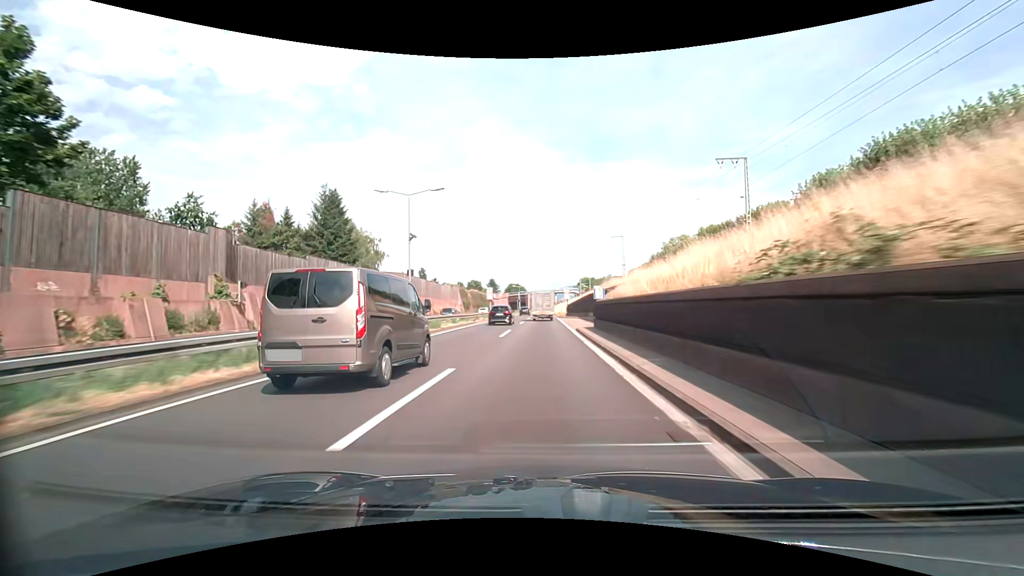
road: trunk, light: Day
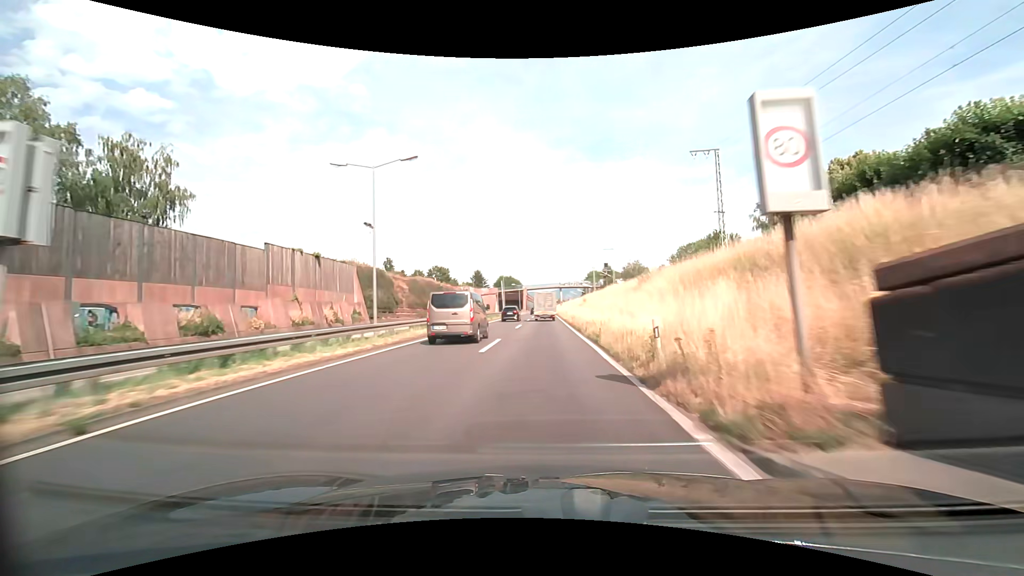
(-0.2, +61.6) m; 0°
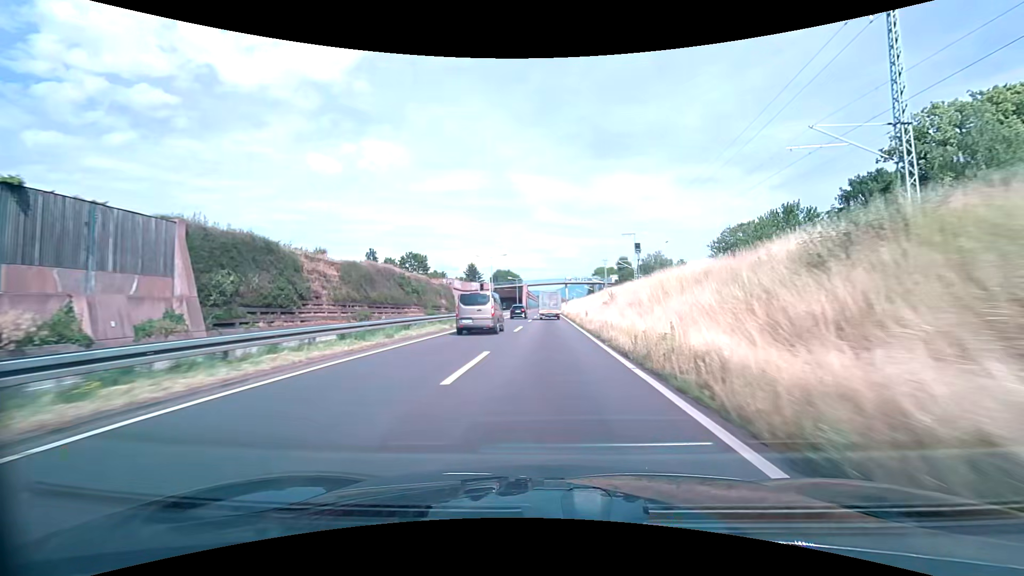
(-0.1, +24.9) m; 0°
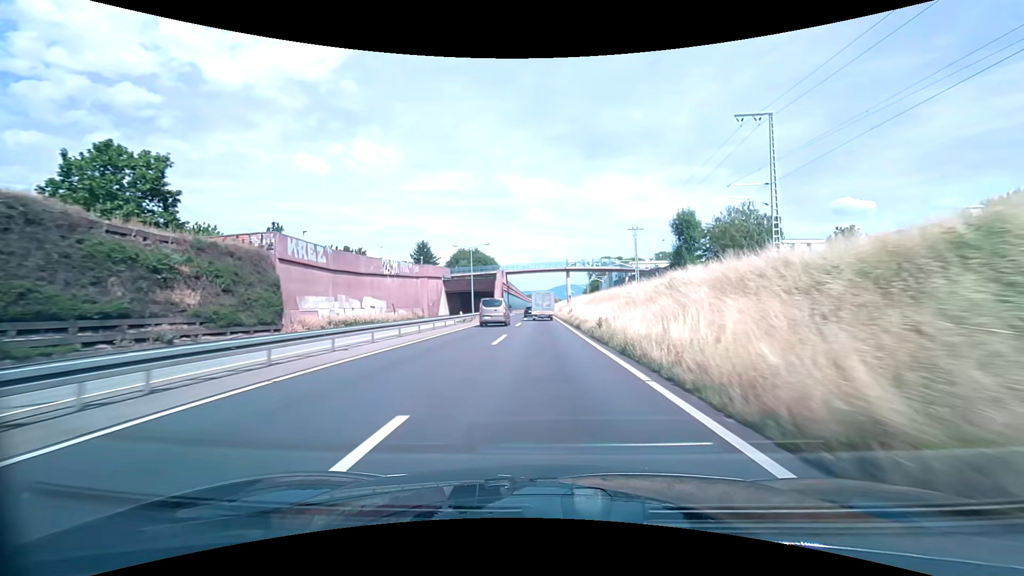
(+0.5, +62.4) m; +1°
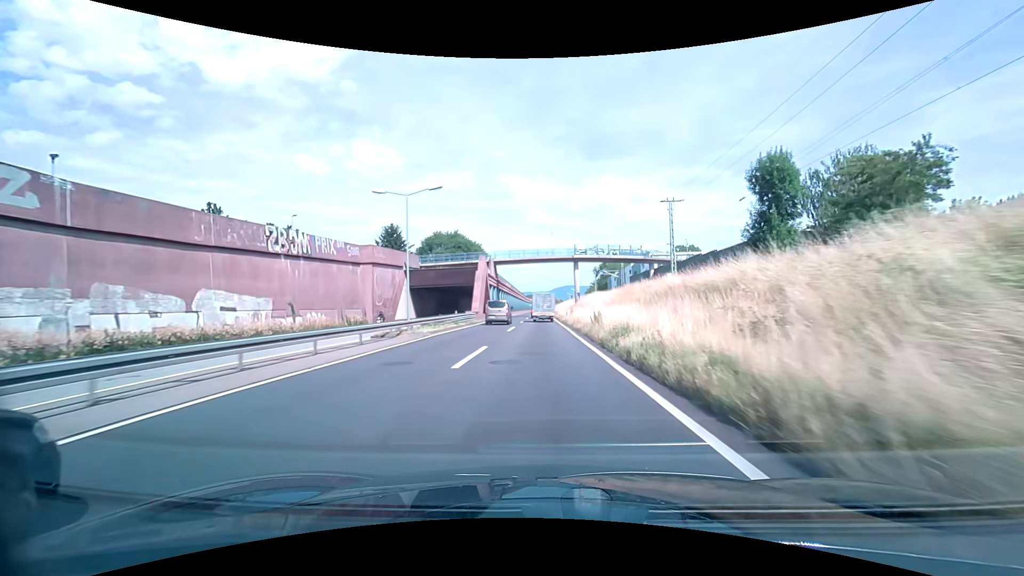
(+0.1, +25.0) m; 0°
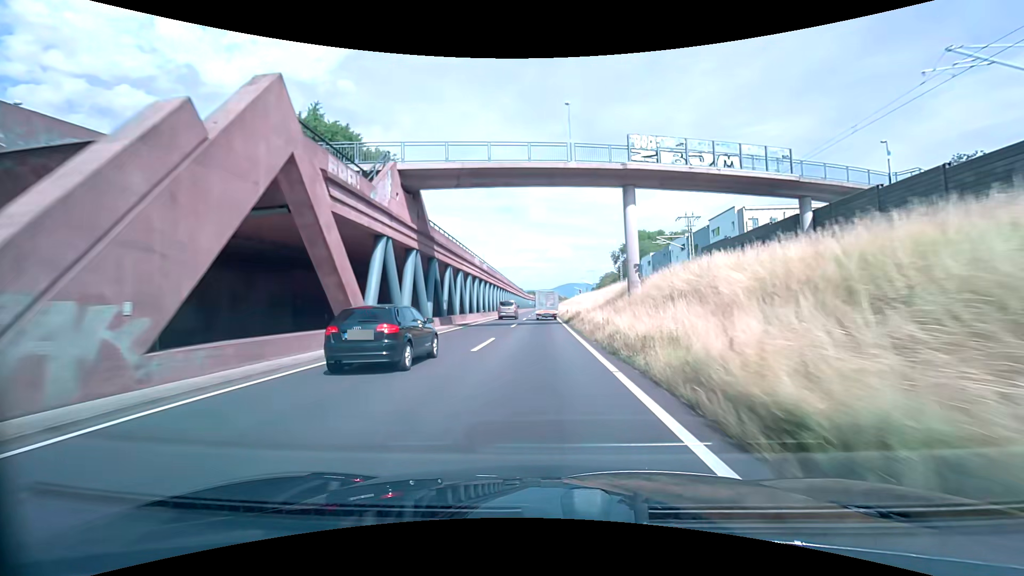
(-0.1, +50.1) m; 0°
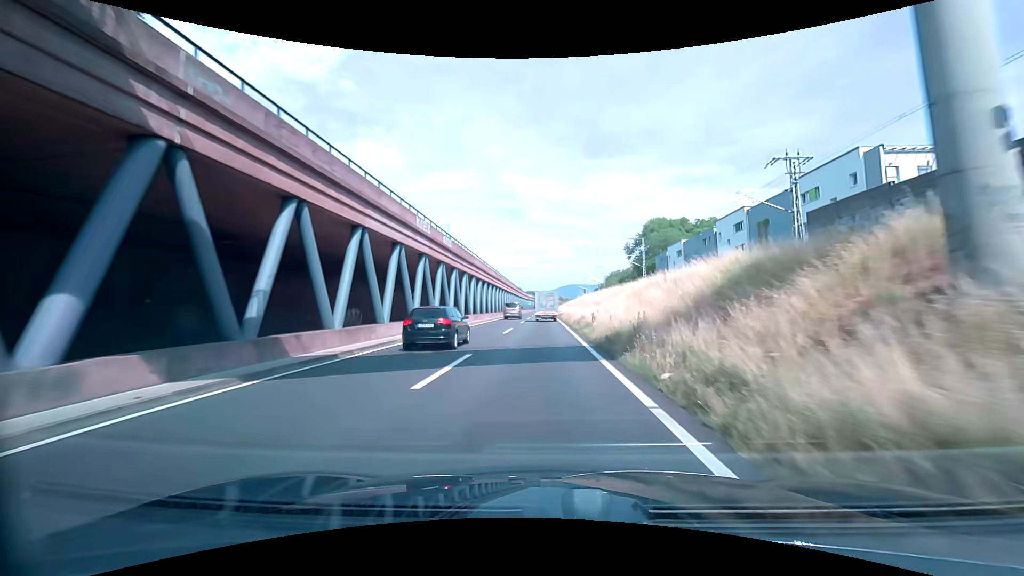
(-0.1, +24.9) m; 0°
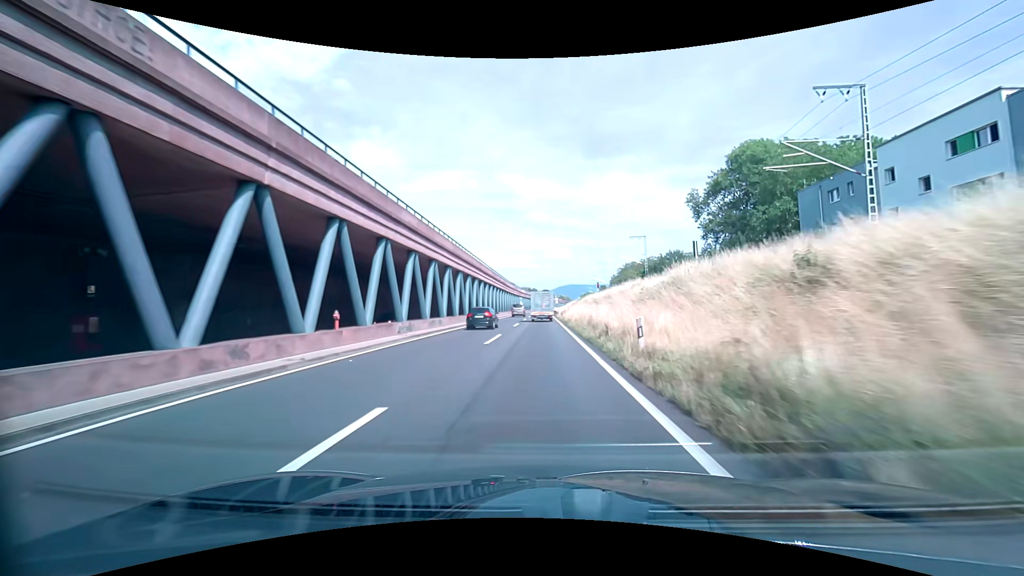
(-0.3, +61.6) m; 0°
(0, +10) (0, +20) (0, +30) (0, +40) (0, +50) (0, +60) (-1, +70) (-1, +80) (-1, +90) (-1, +100) m
